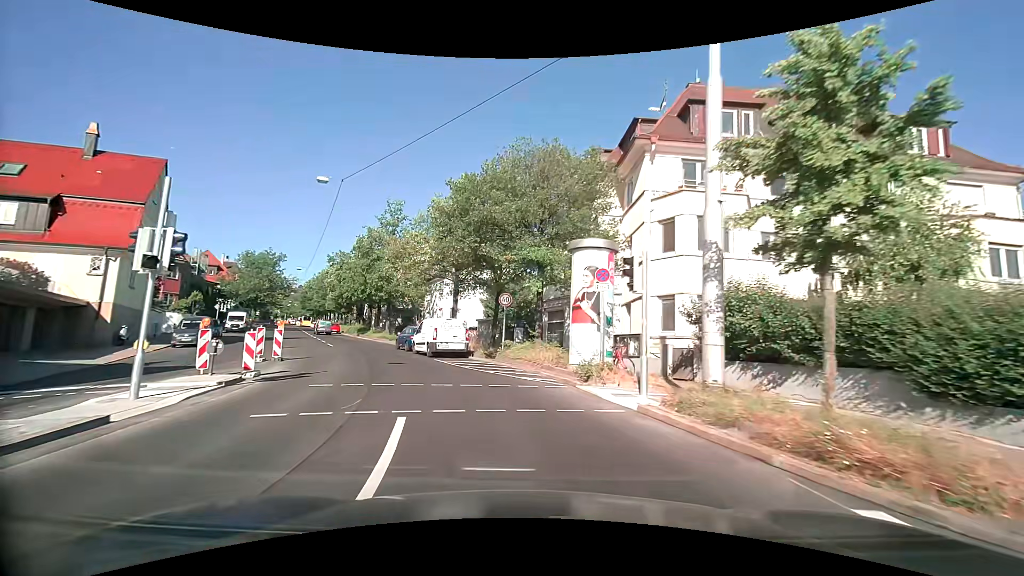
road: secondary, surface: asphalt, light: Day
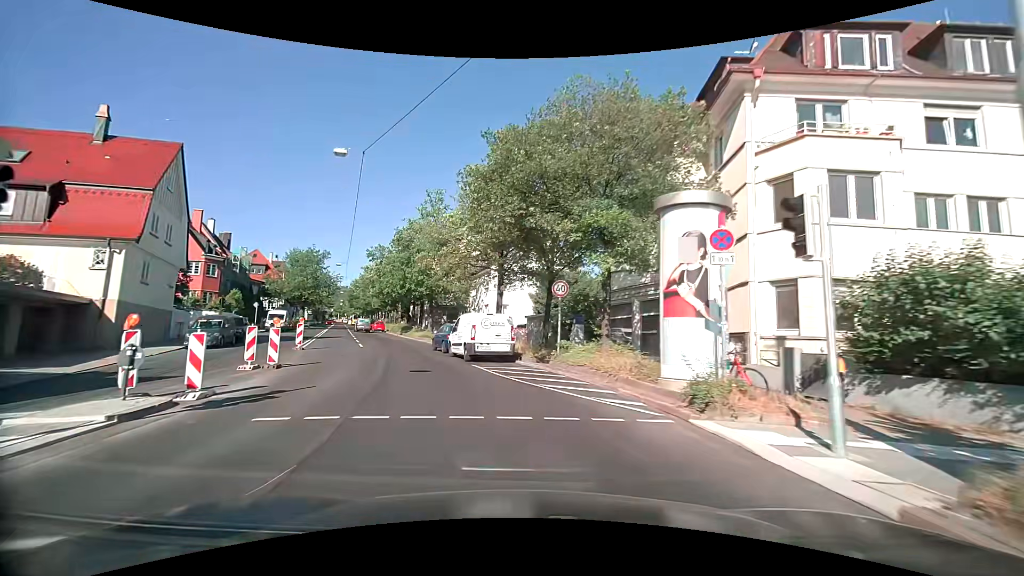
(-0.2, +4.9) m; -5°
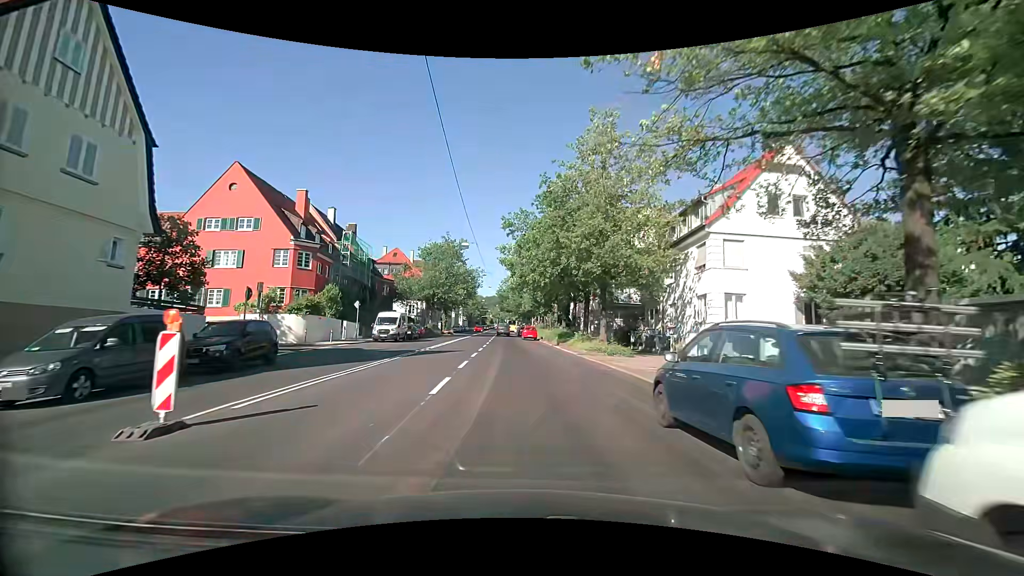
(-4.3, +20.0) m; -19°
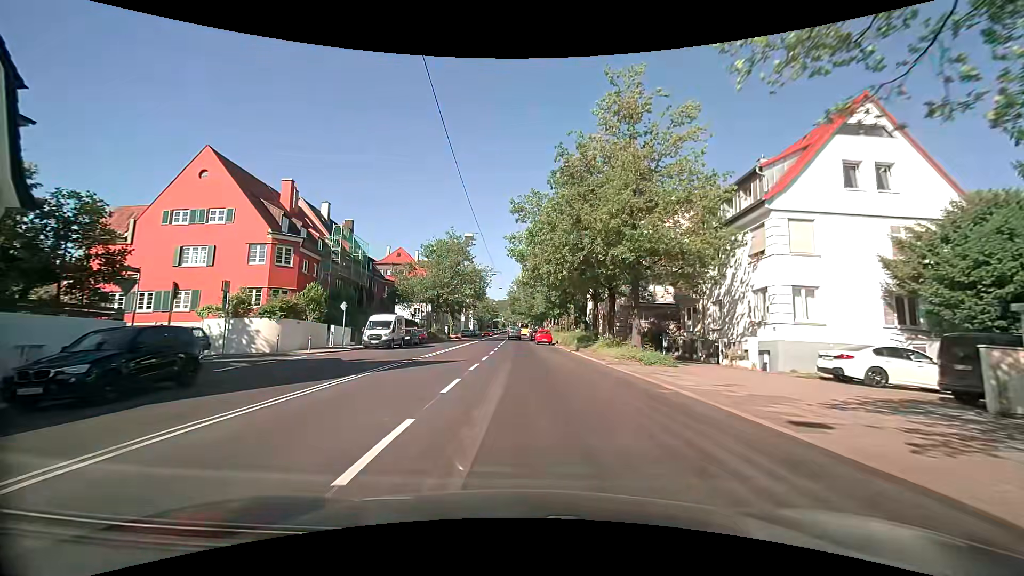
(0.0, +5.6) m; -1°
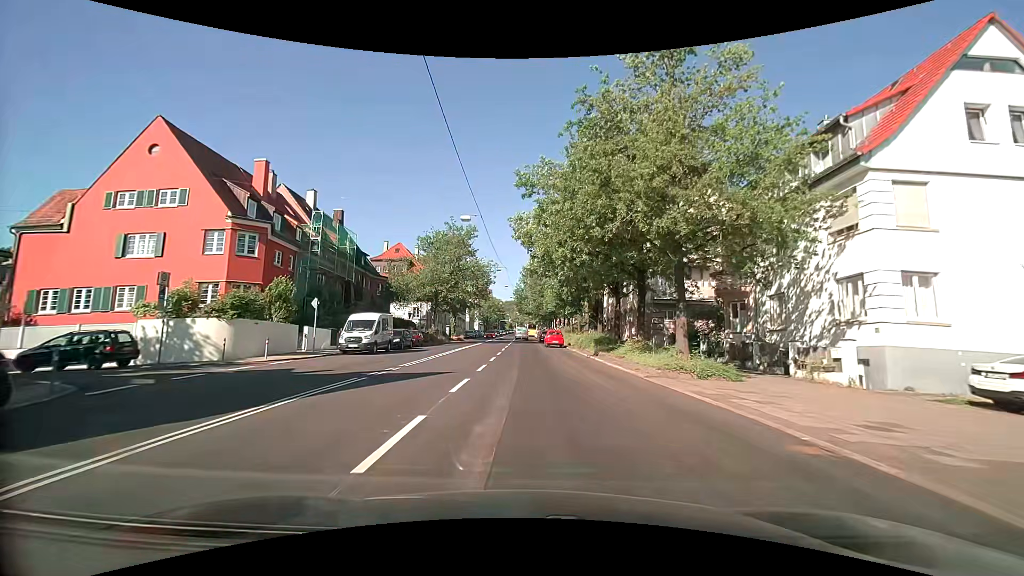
(0.0, +5.8) m; -1°
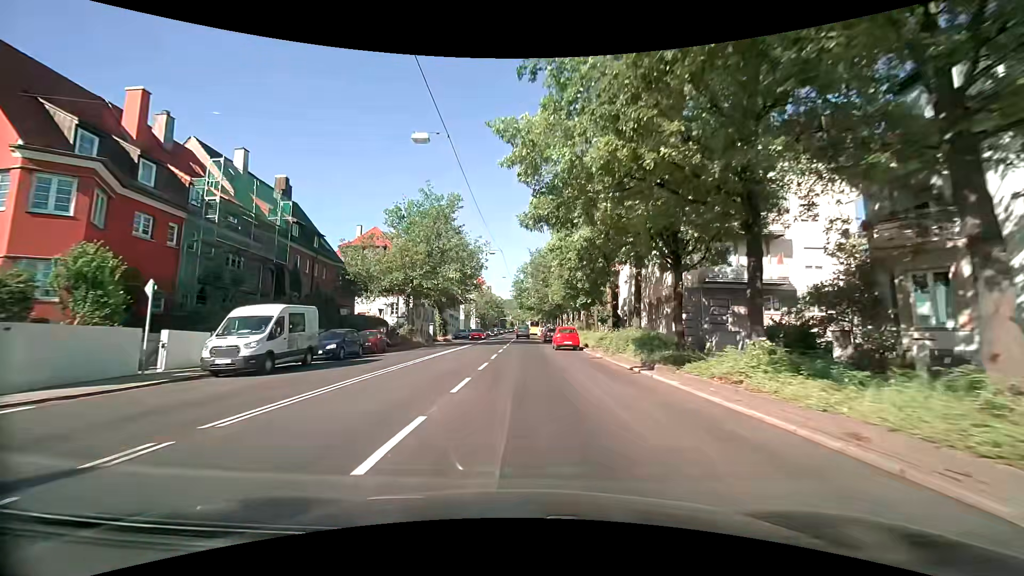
(+0.1, +12.2) m; 0°
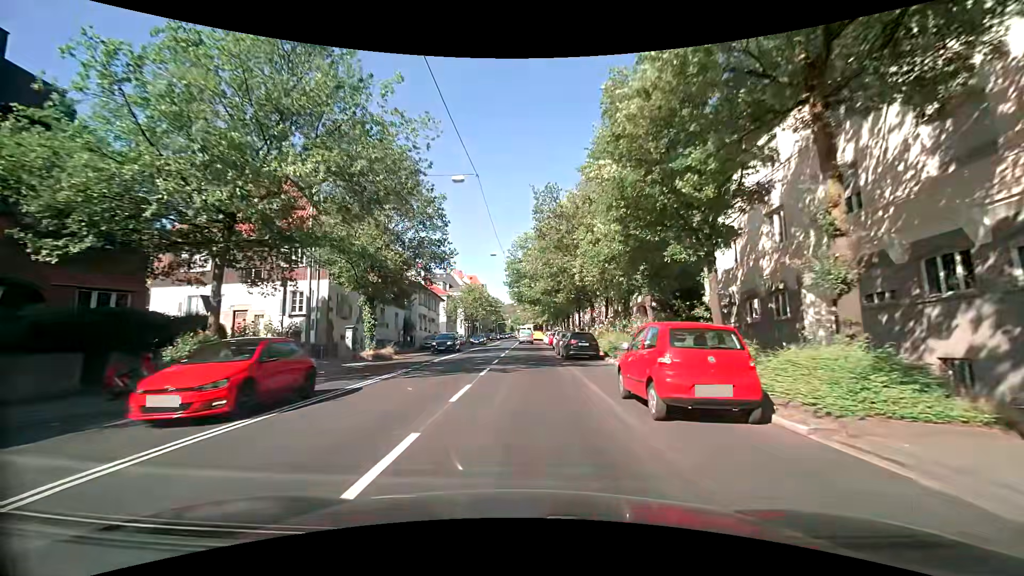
(-0.1, +25.1) m; +1°
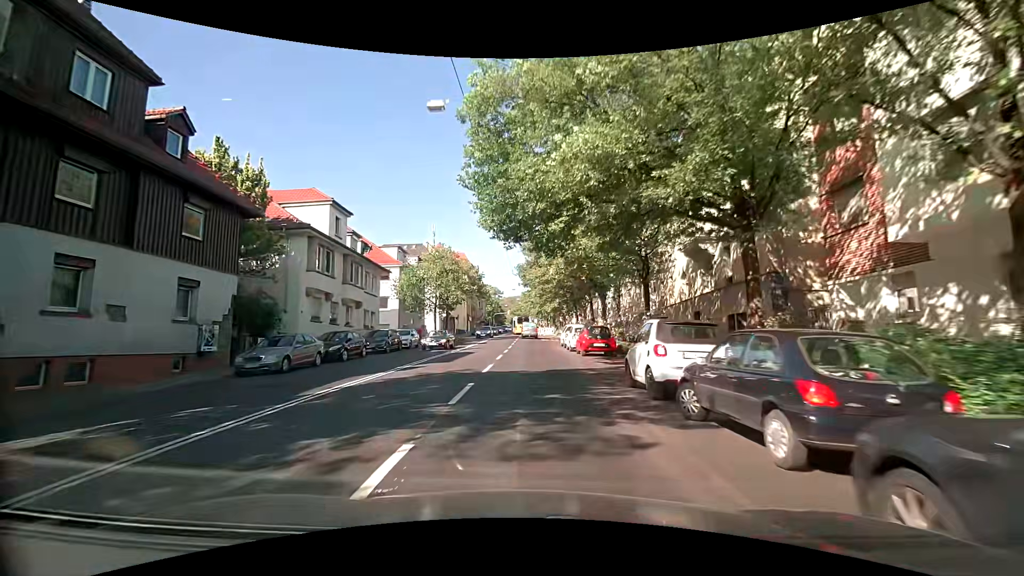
(-0.4, +31.0) m; -2°
(0, +10) (0, +20) (0, +30) (+1, +40) (+1, +50) (+1, +60) (+1, +70) (0, +80) (0, +90) (0, +100) m
